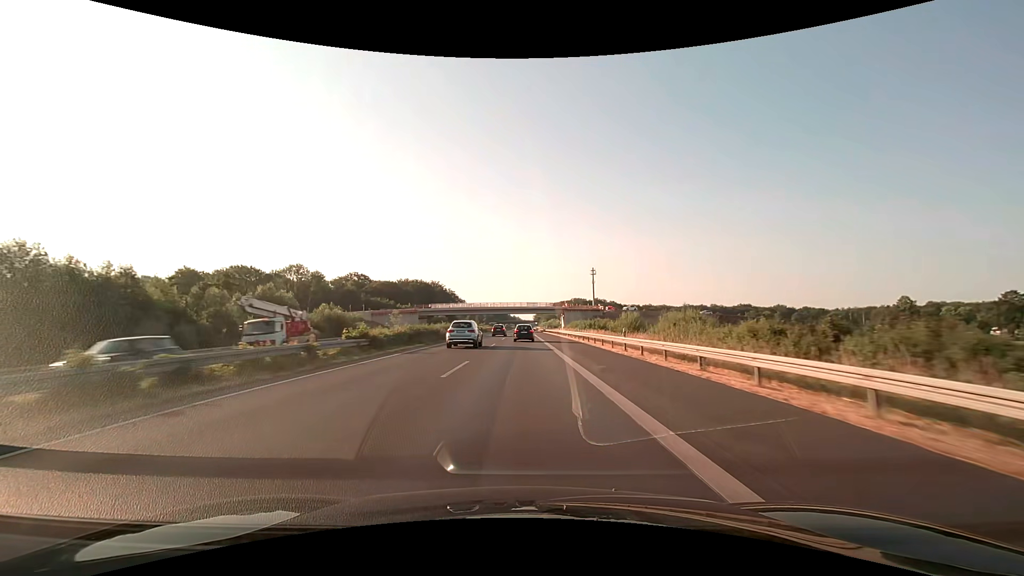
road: motorway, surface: asphalt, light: Day
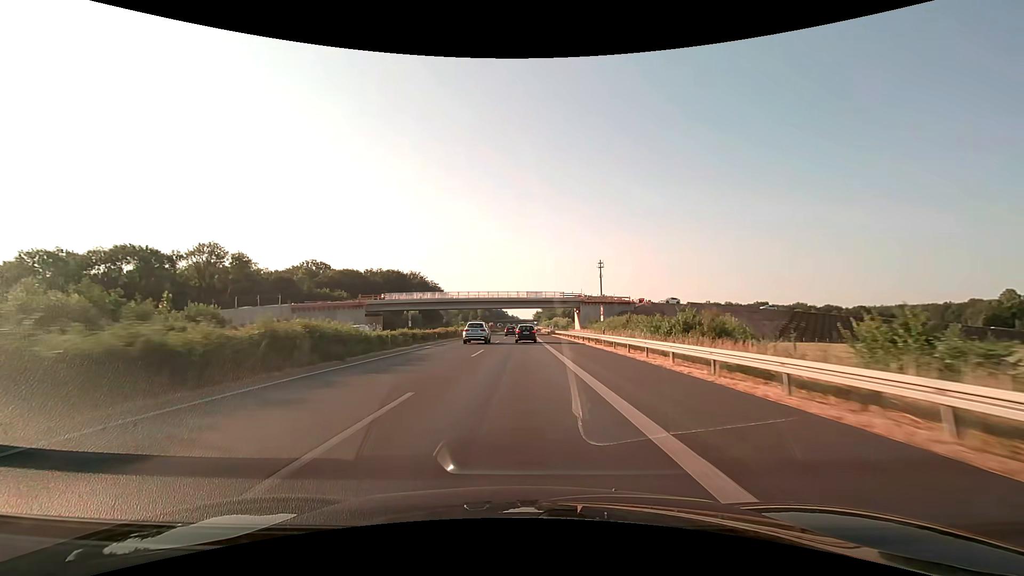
(+0.1, +45.8) m; 0°
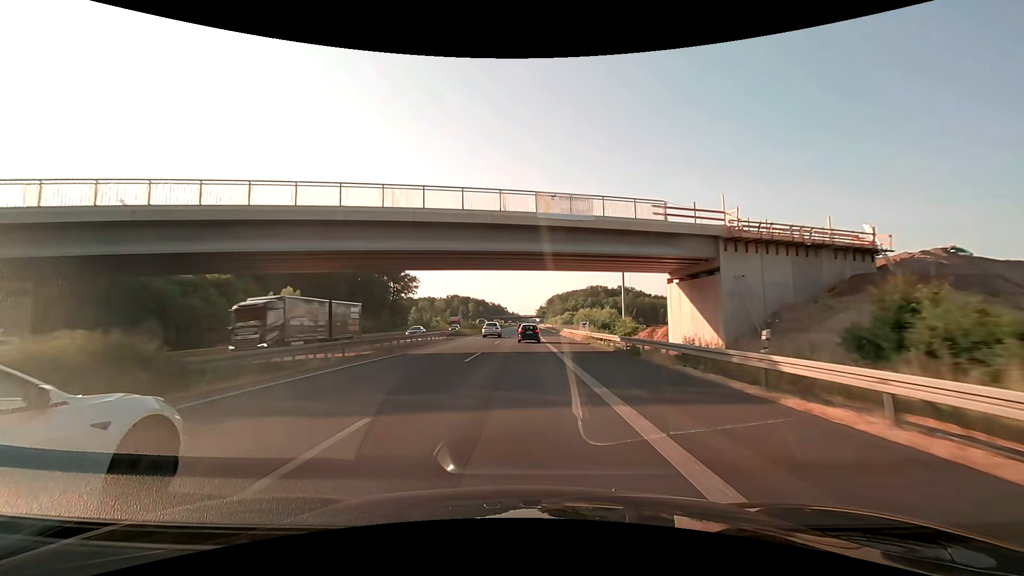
(0.0, +75.4) m; 0°
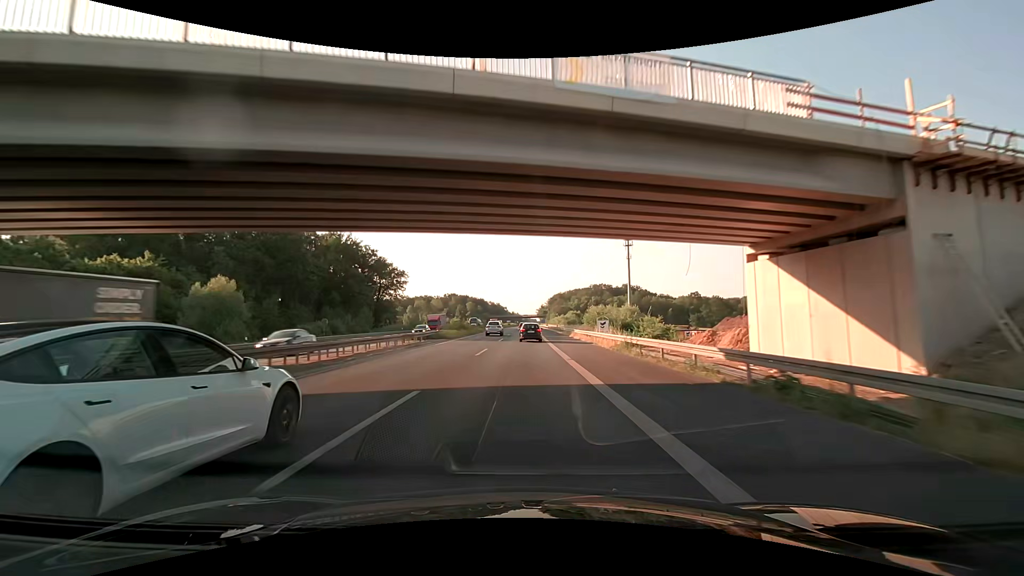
(0.0, +15.0) m; 0°
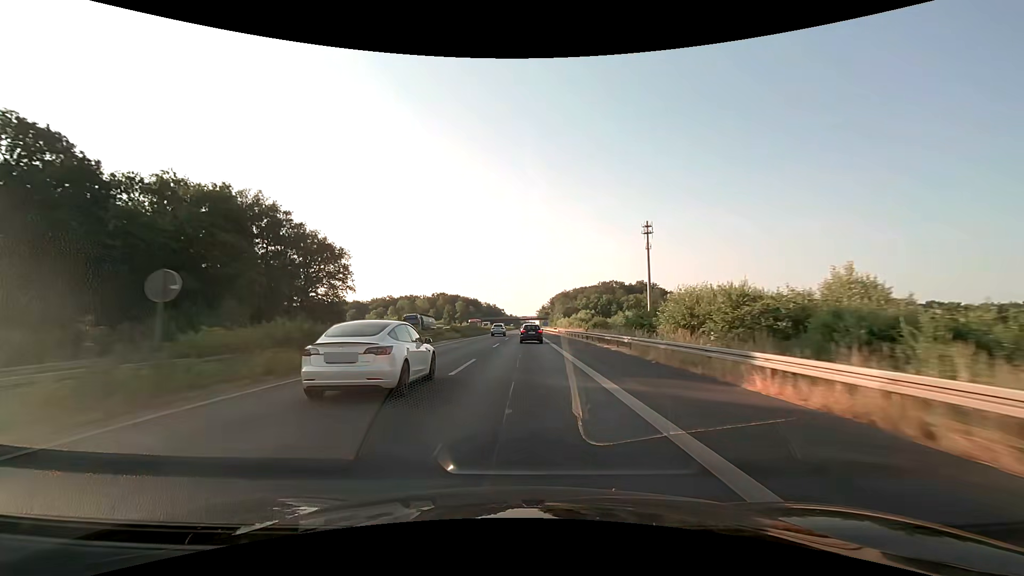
(+0.1, +45.1) m; 0°
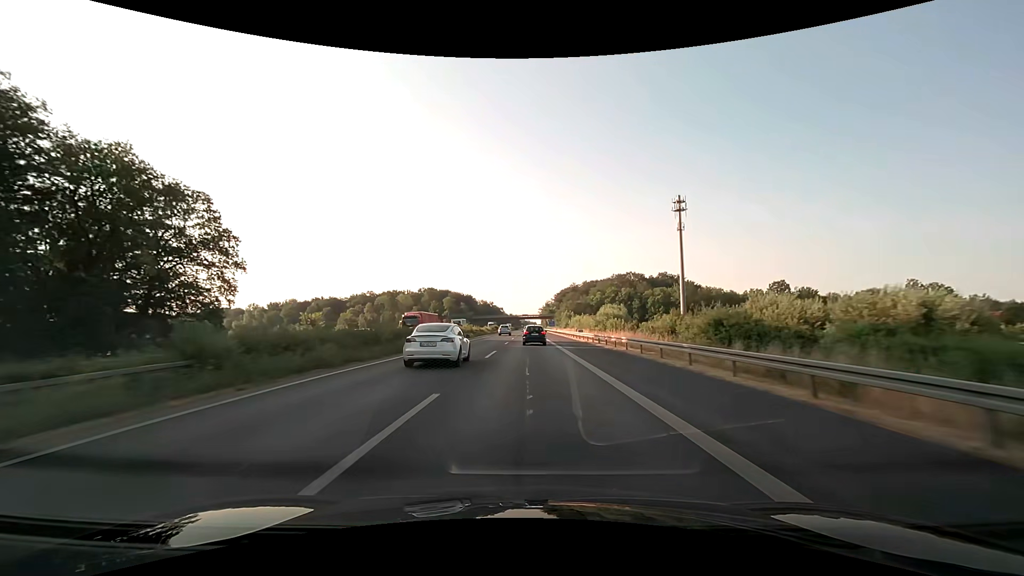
(0.0, +45.5) m; 0°
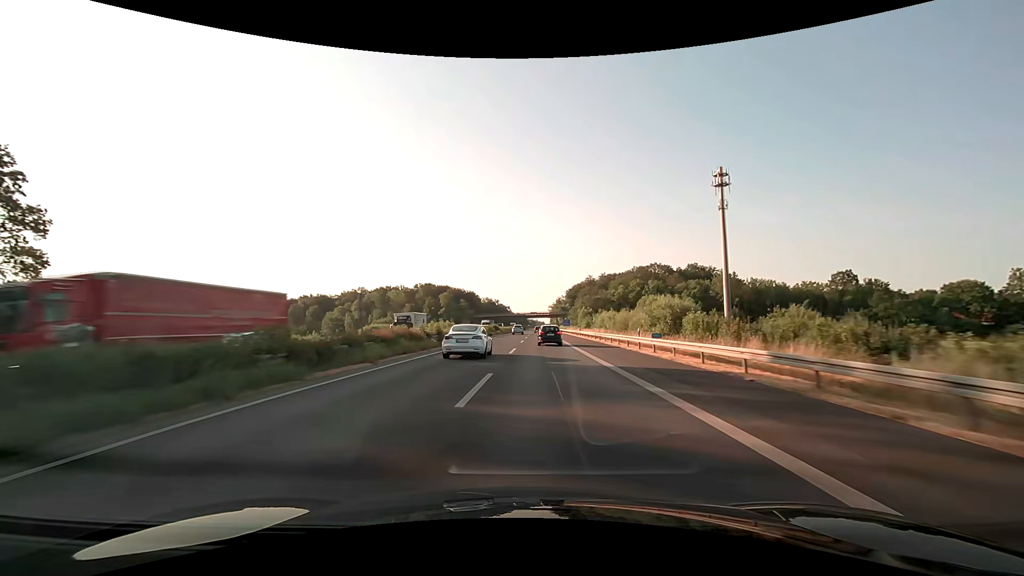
(-0.2, +31.0) m; -1°
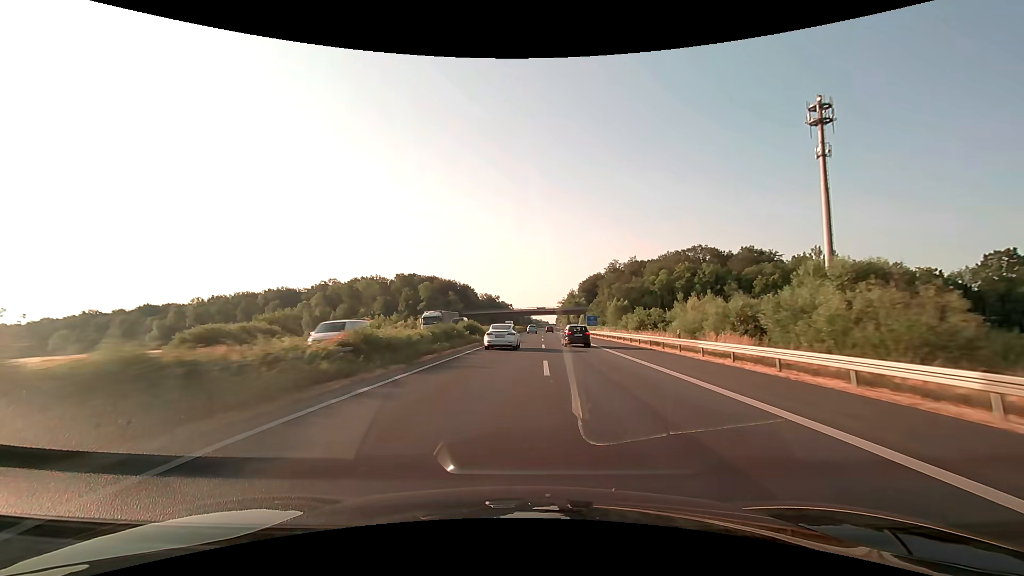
(-0.4, +46.9) m; 0°
(0, +10) (0, +20) (0, +30) (0, +40) (0, +50) (+1, +60) (+1, +70) (+1, +80) (+2, +90) (+2, +100) m
